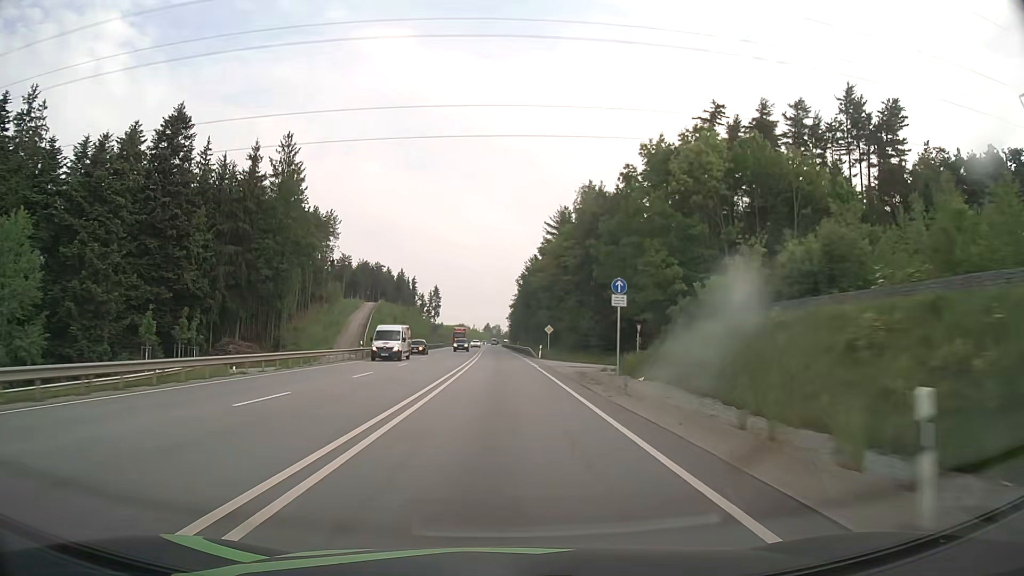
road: primary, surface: asphalt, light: Day
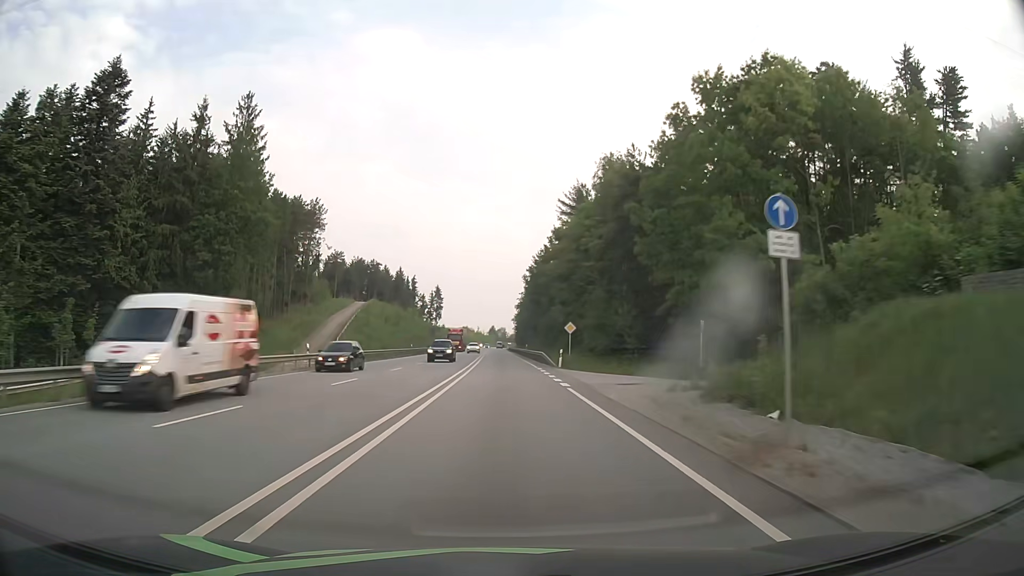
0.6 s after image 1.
(-0.1, +15.6) m; 0°
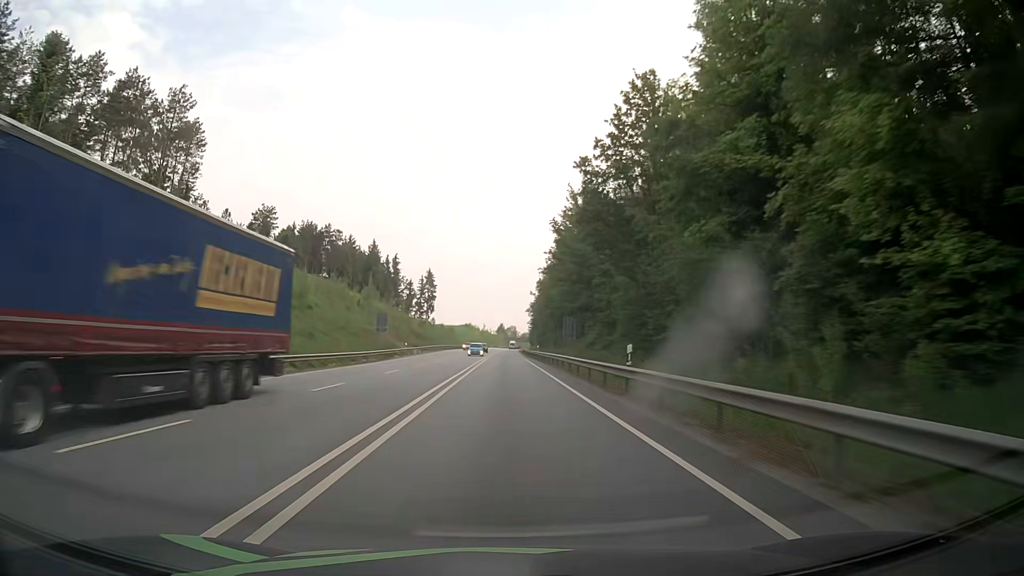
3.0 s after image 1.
(-0.7, +62.6) m; -1°
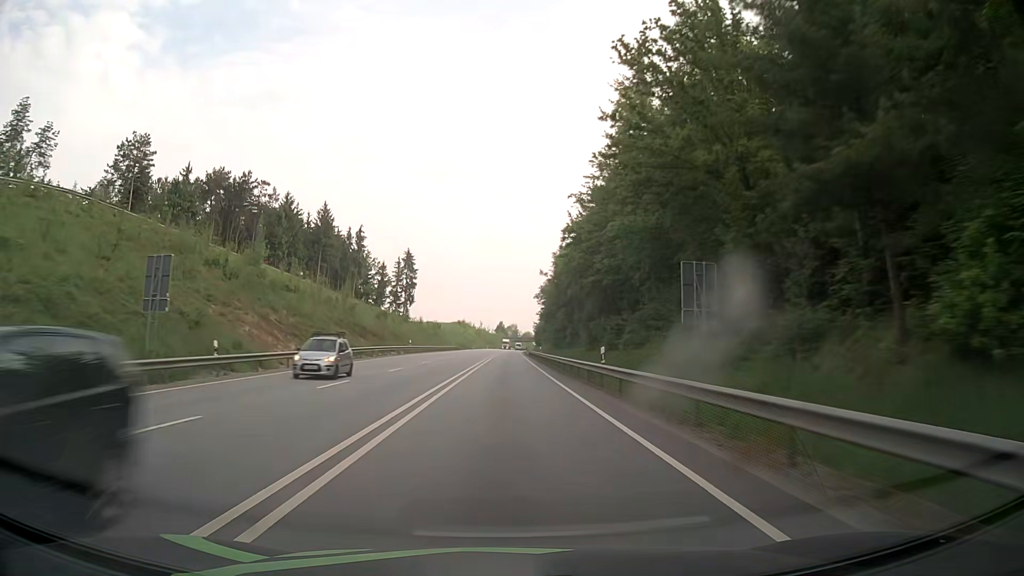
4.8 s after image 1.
(+0.1, +47.2) m; 0°
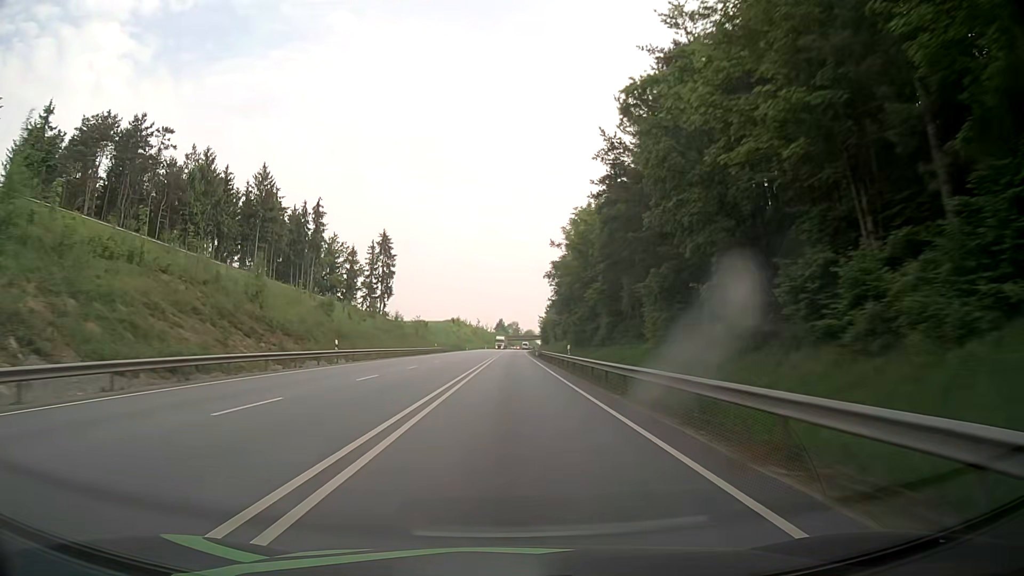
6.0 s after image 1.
(0.0, +31.5) m; 0°
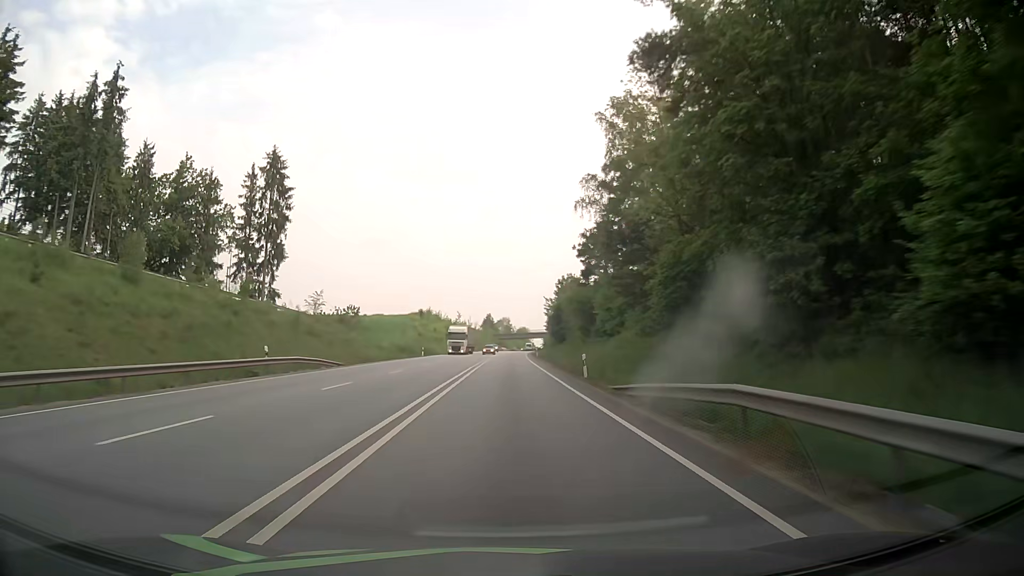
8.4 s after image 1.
(+0.5, +63.2) m; +1°
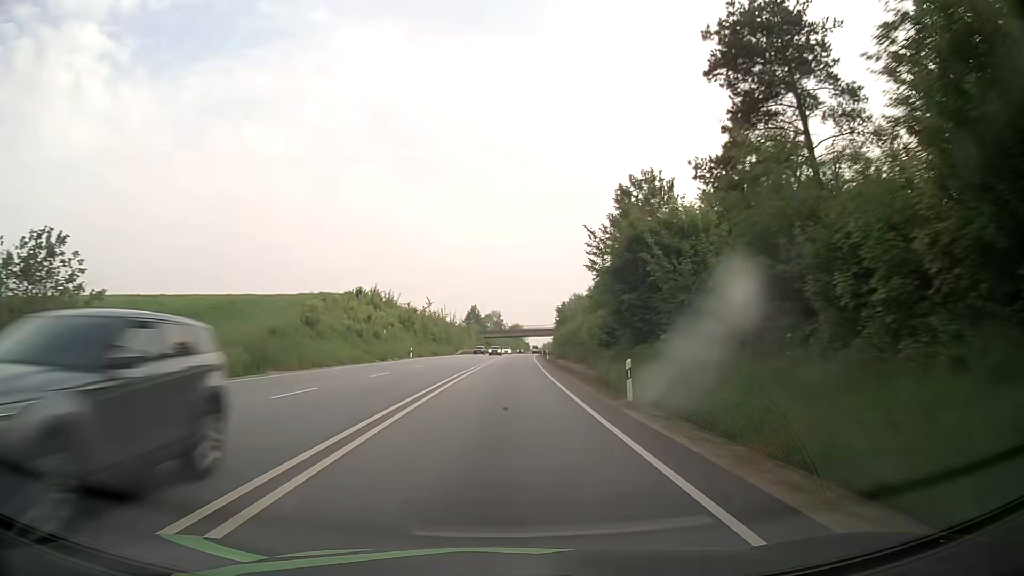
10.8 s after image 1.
(+0.3, +63.2) m; 0°
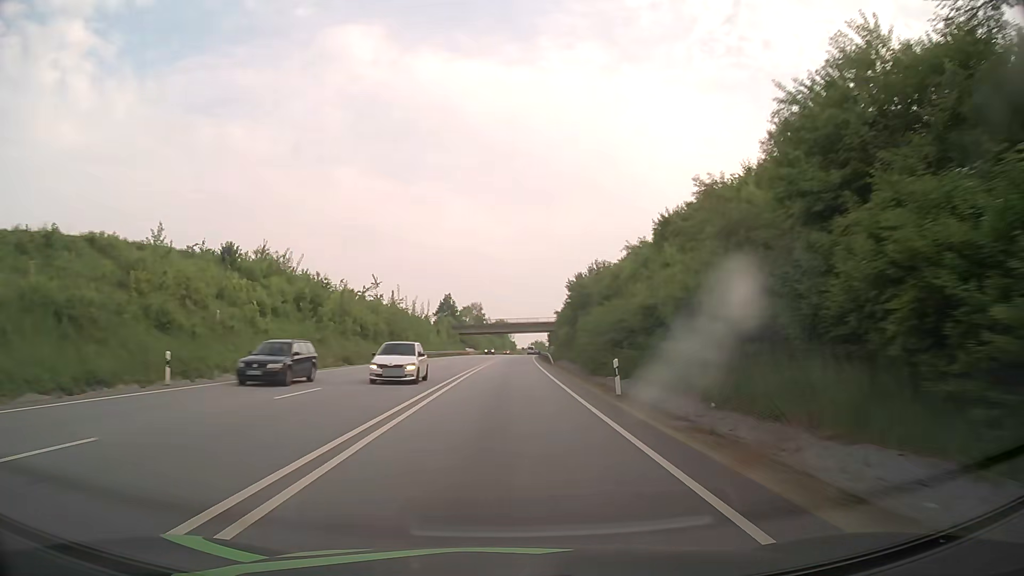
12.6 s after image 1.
(+0.7, +47.4) m; +2°
(0, +10) (0, +20) (0, +30) (0, +40) (0, +50) (+1, +60) (+1, +70) (+1, +80) (+2, +90) (+2, +100) m
